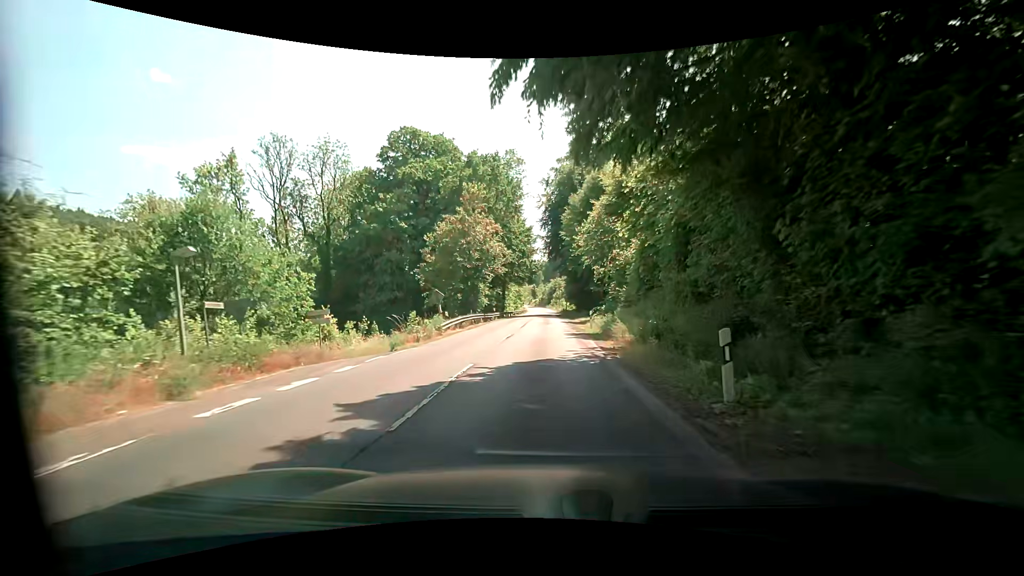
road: secondary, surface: asphalt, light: Day
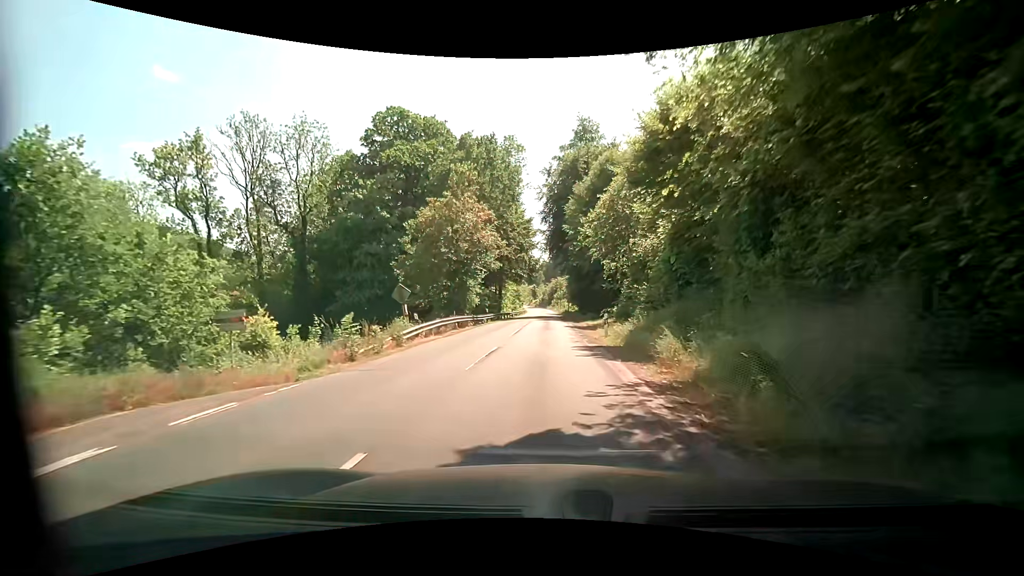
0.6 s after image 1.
(-0.1, +6.9) m; -1°
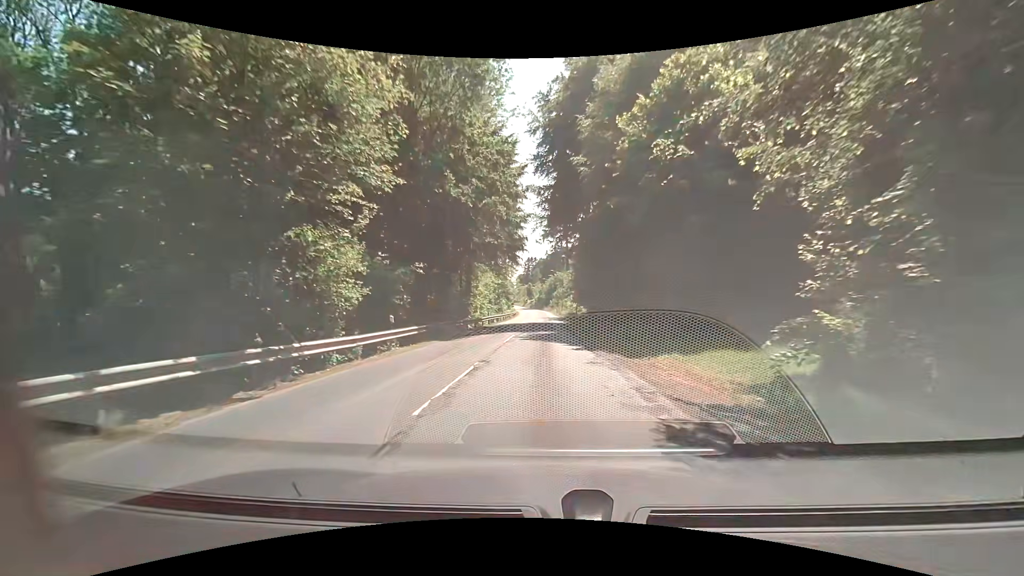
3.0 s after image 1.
(+0.2, +27.9) m; 0°
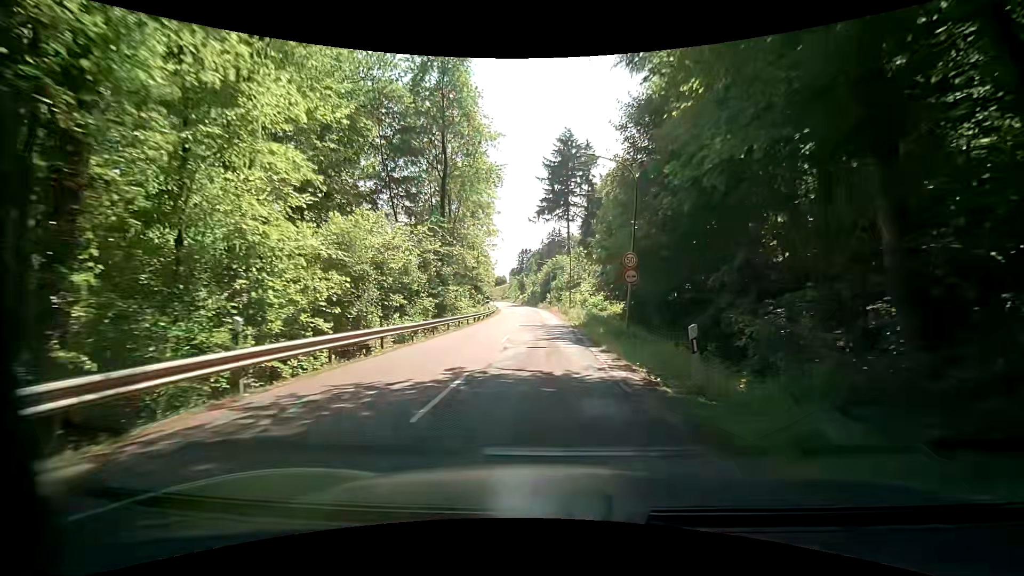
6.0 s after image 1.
(+0.3, +37.4) m; 0°
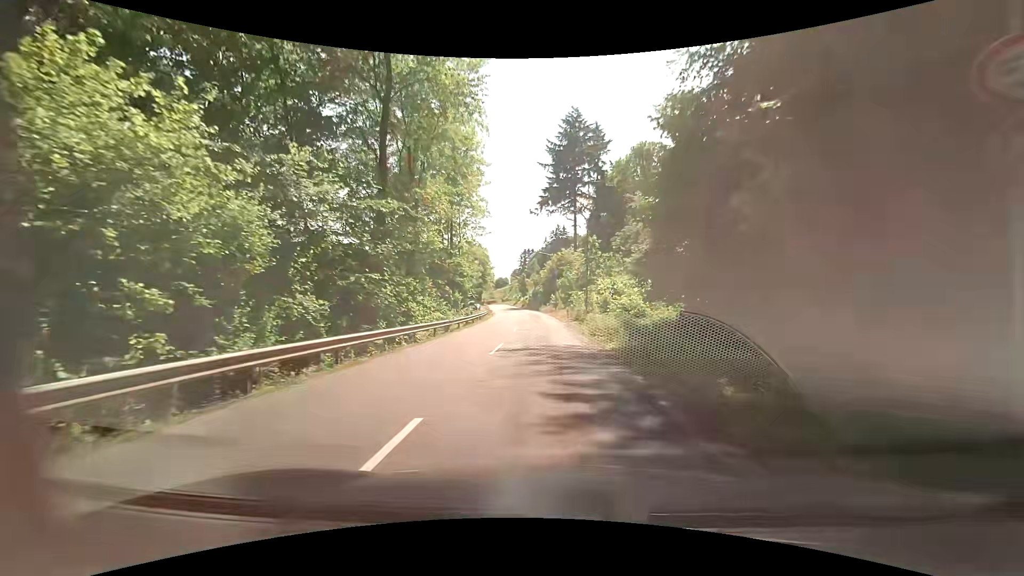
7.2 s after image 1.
(-0.2, +15.8) m; -1°
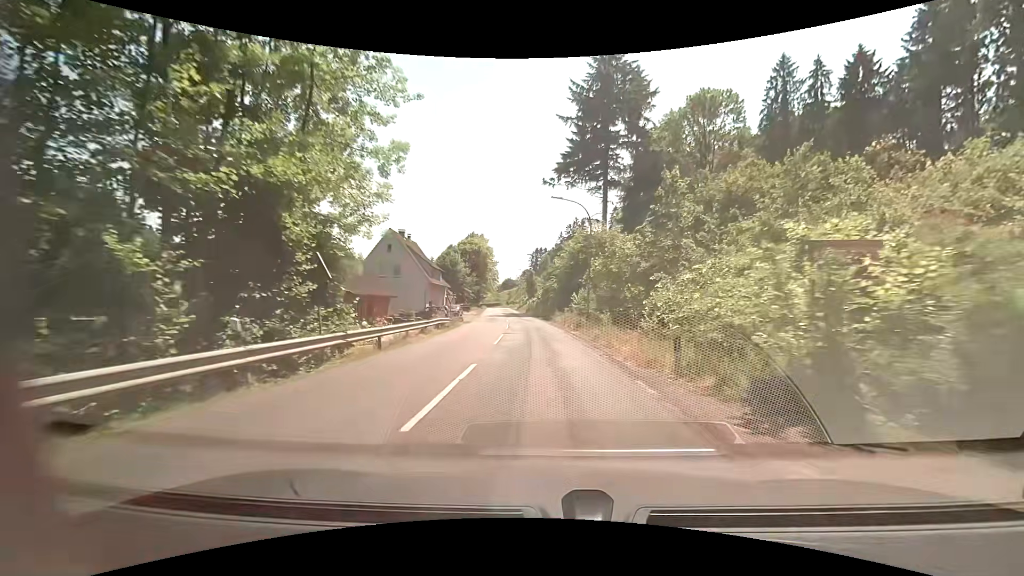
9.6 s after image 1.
(+0.4, +32.6) m; 0°
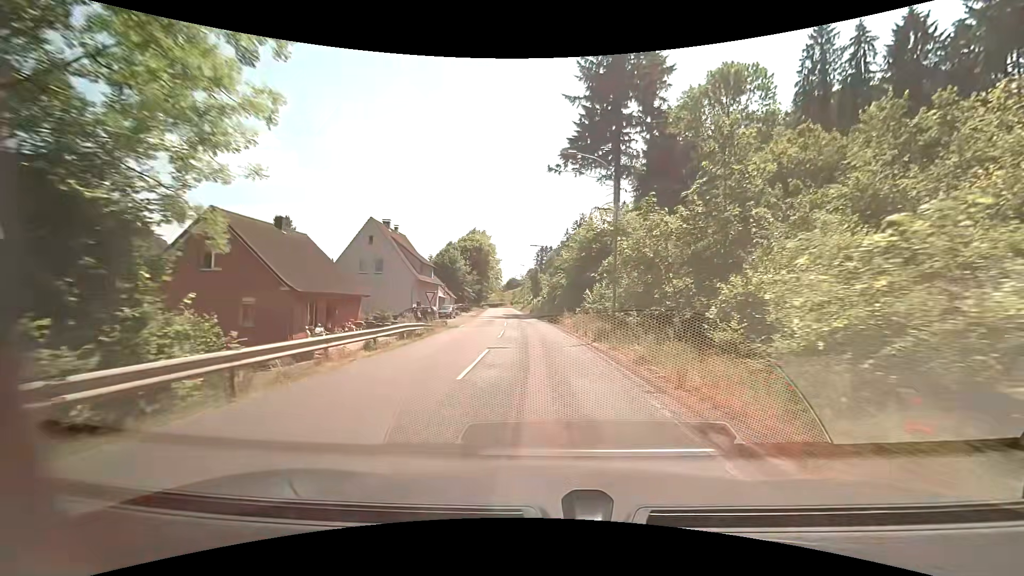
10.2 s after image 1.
(0.0, +8.3) m; -1°
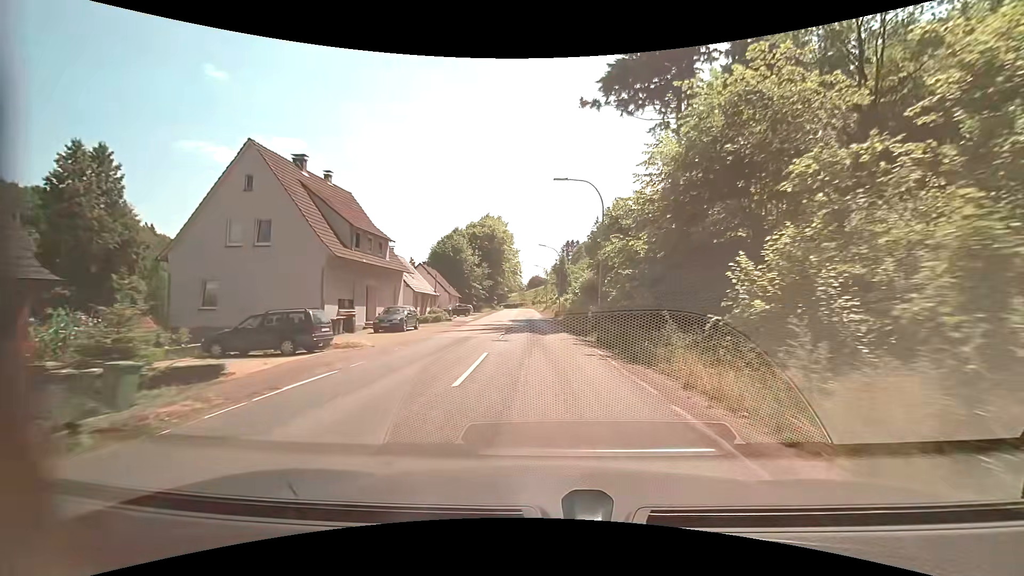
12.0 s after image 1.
(-0.6, +25.1) m; -2°
(0, +10) (0, +20) (-1, +30) (-1, +40) (-2, +50) (-2, +60) (-3, +70) (-3, +80) (-4, +90) (-4, +100) m
